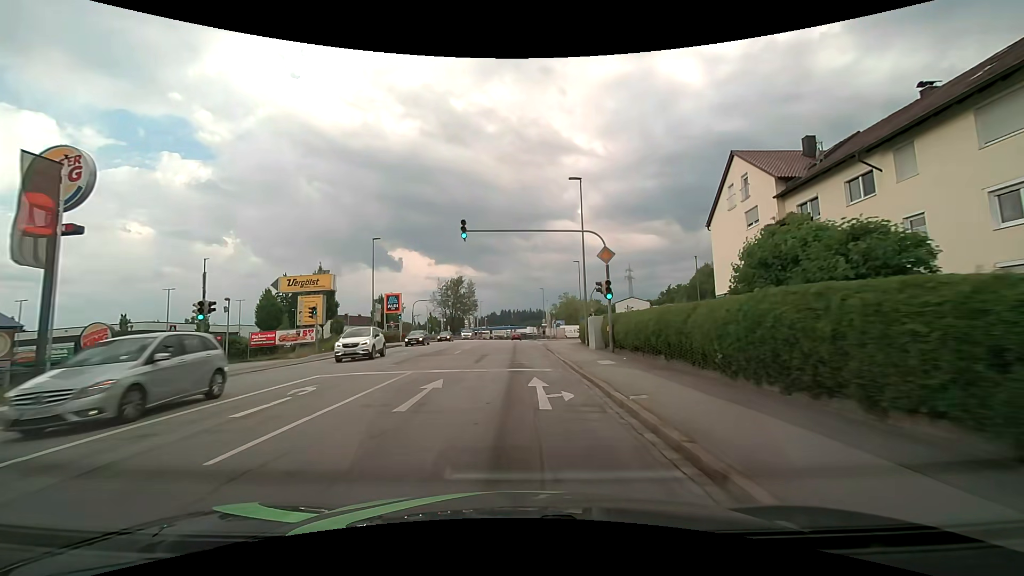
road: tertiary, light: Day
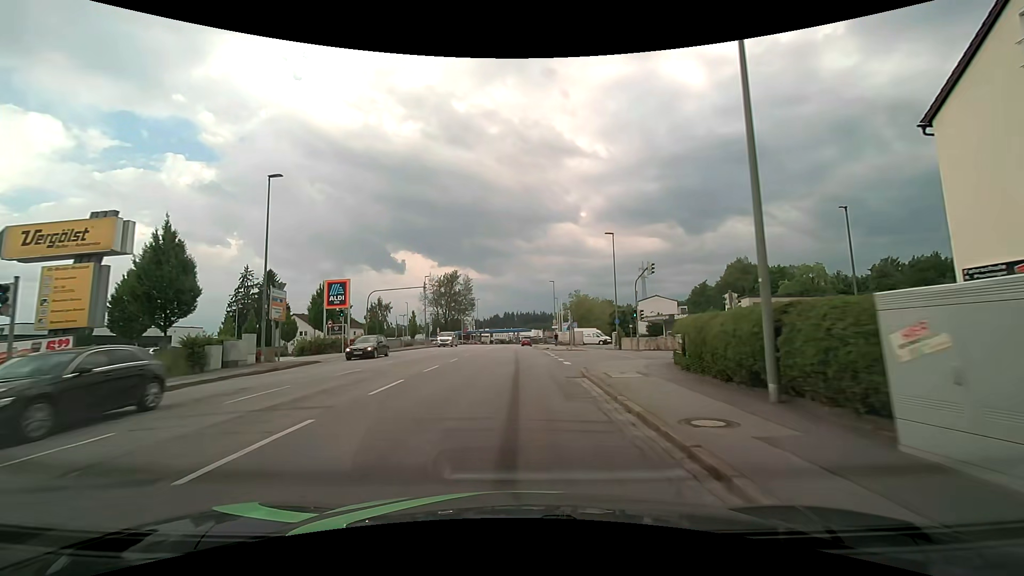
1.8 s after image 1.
(-0.4, +21.0) m; -2°
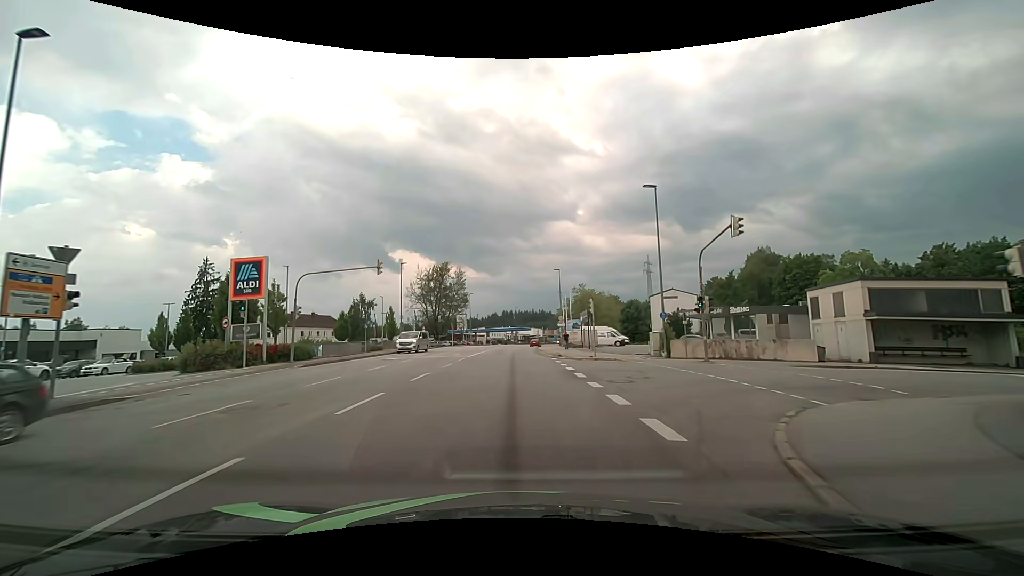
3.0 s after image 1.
(+0.1, +14.0) m; 0°
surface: asphalt
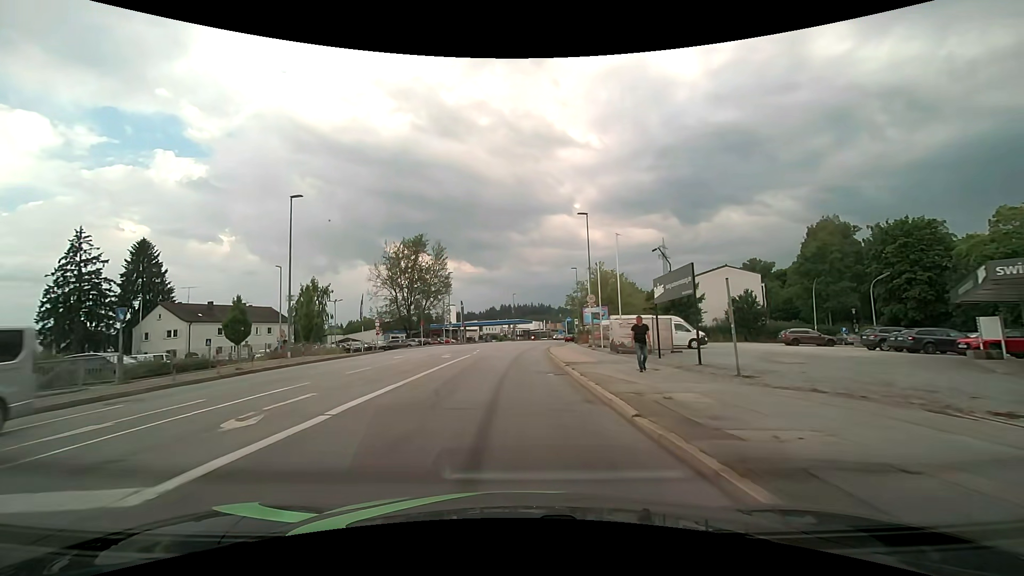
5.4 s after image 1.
(+0.3, +28.2) m; +1°
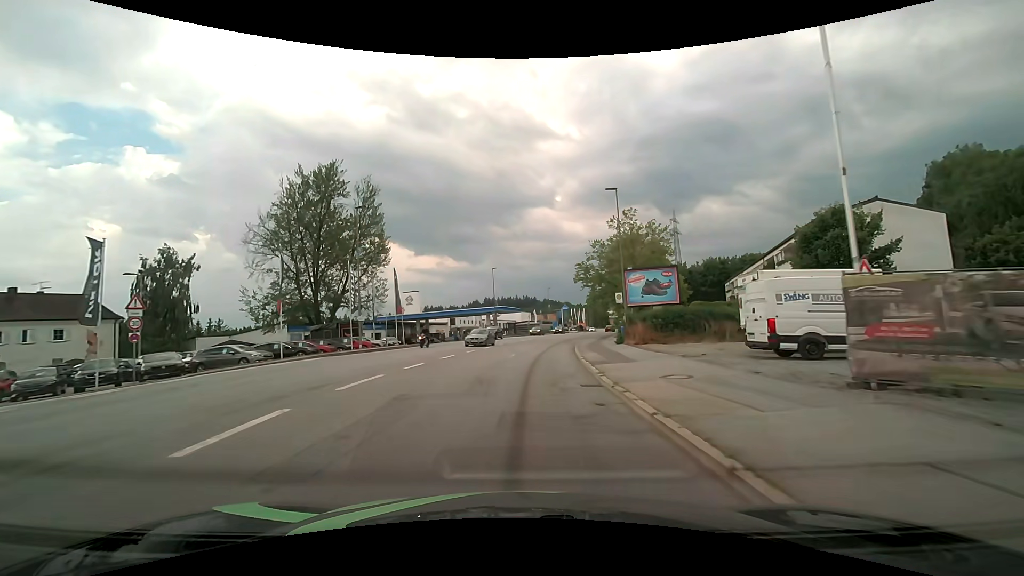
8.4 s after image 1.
(+0.2, +35.9) m; +2°
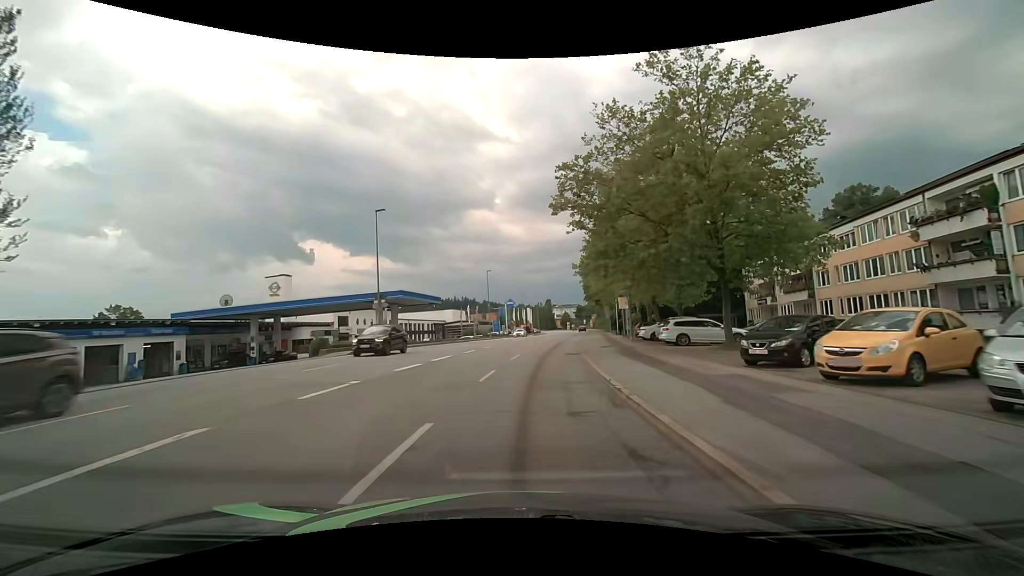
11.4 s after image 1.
(+2.1, +36.8) m; +7°
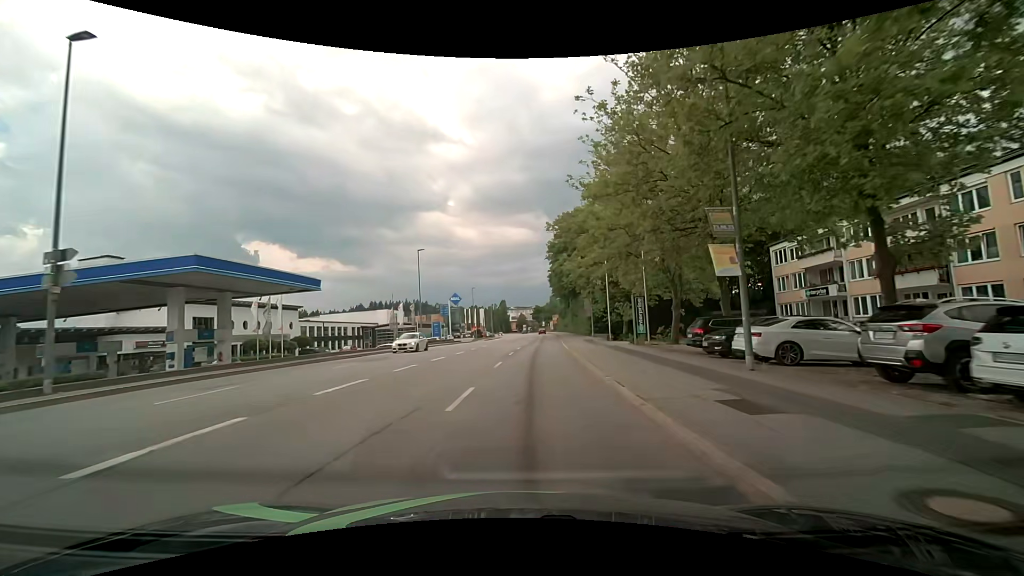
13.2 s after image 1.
(+1.0, +22.3) m; +6°
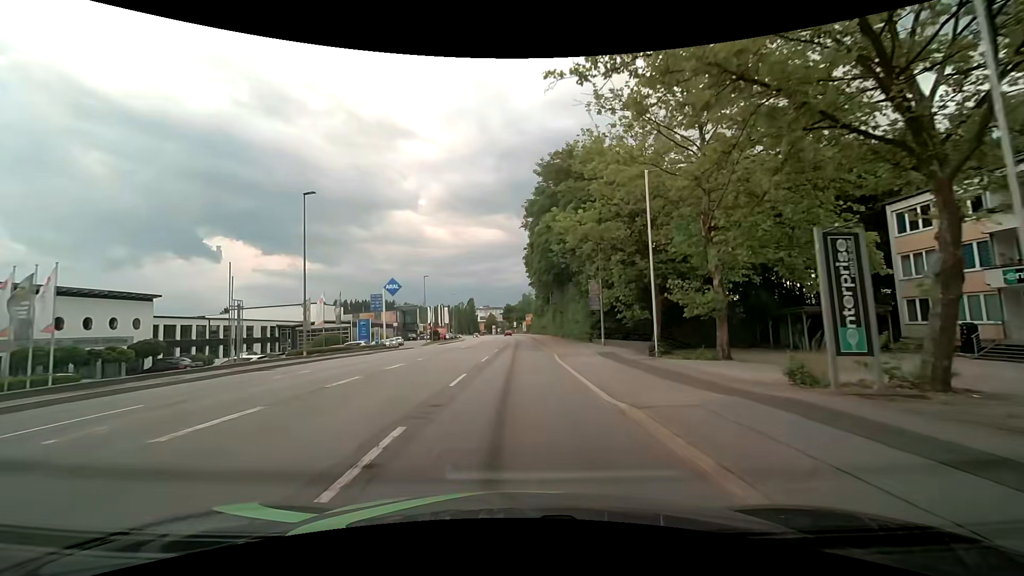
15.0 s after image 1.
(+0.6, +21.9) m; +3°
(0, +10) (0, +20) (0, +30) (0, +40) (0, +50) (0, +60) (0, +70) (0, +80) (0, +90) (-1, +100) m
